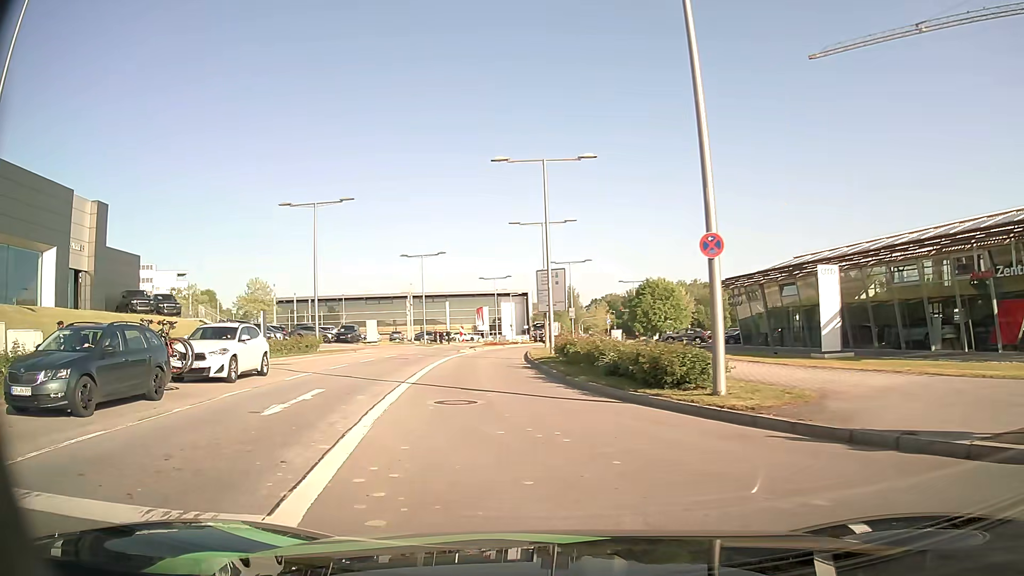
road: secondary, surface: asphalt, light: Day
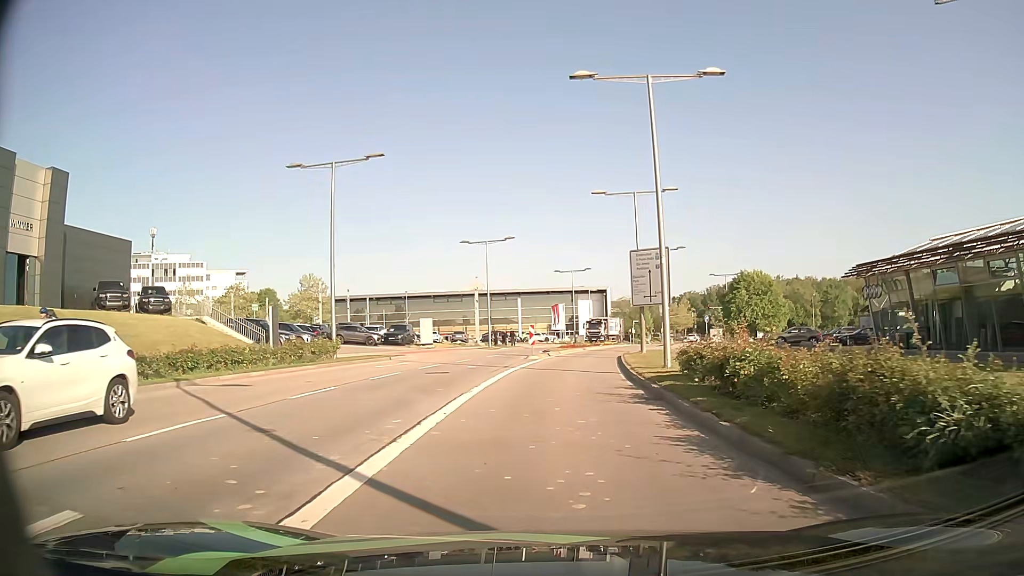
(-1.0, +10.9) m; -6°
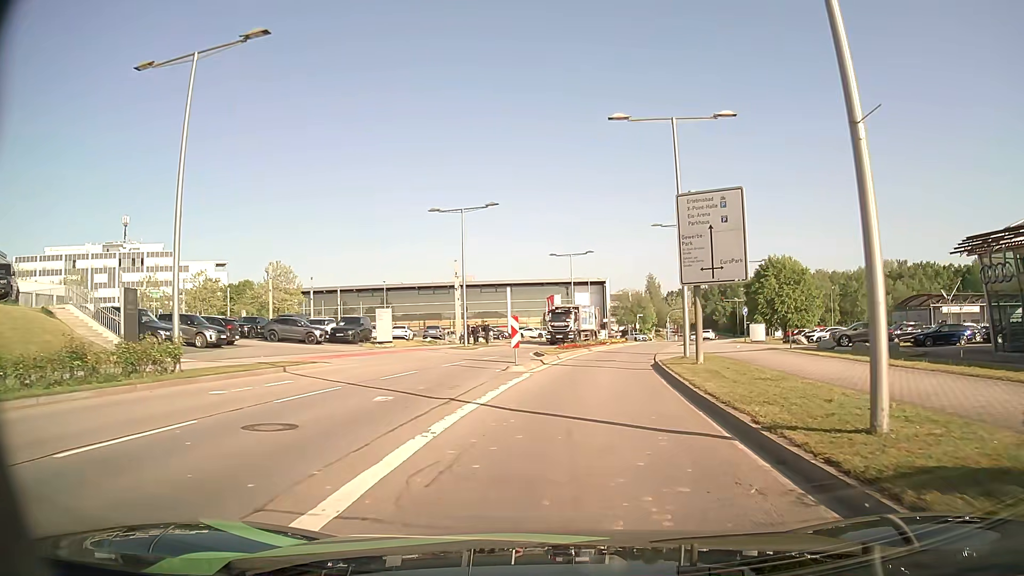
(-0.1, +13.5) m; 0°
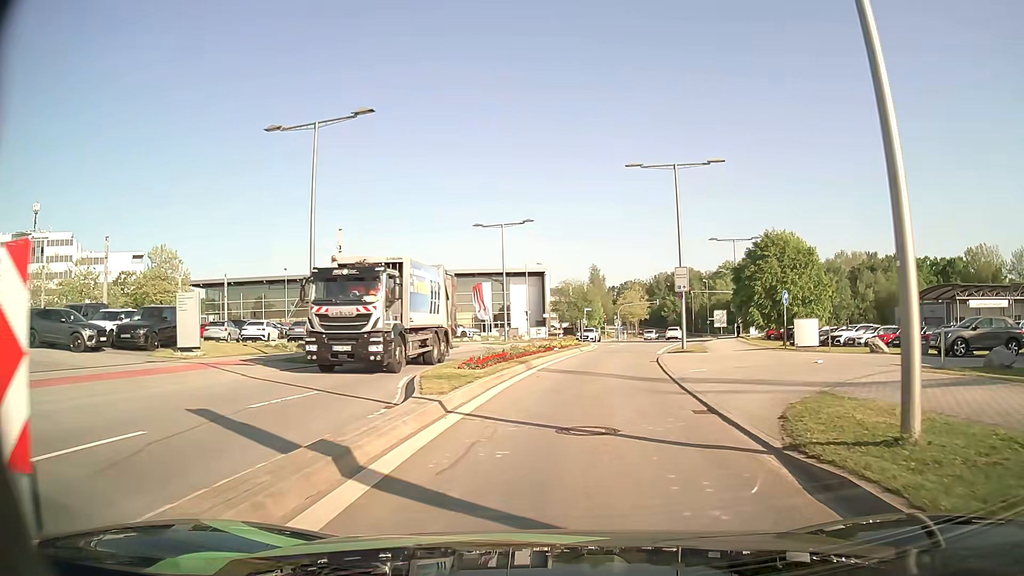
(+1.0, +18.8) m; +6°
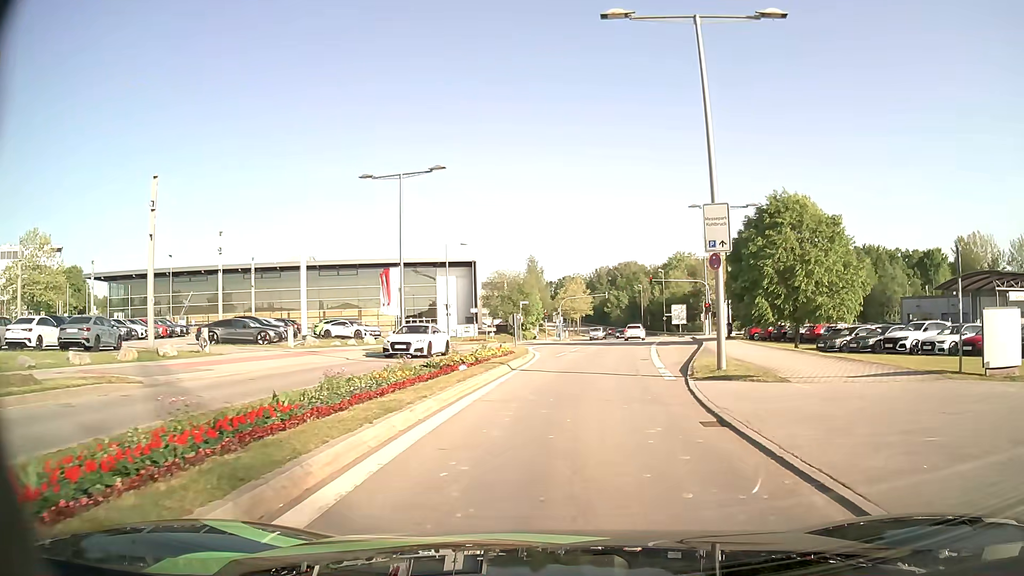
(+0.8, +16.6) m; +6°
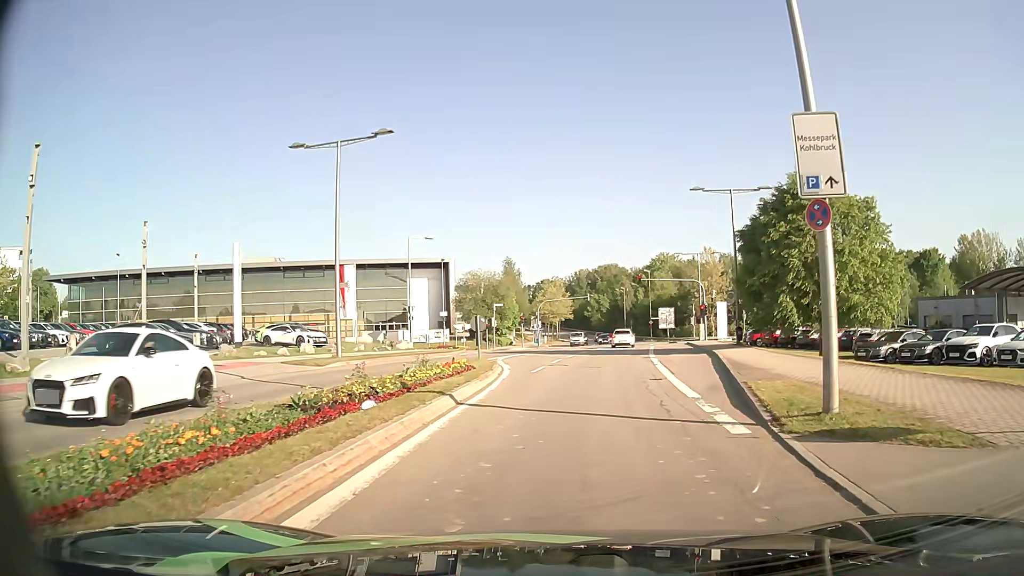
(+0.1, +7.5) m; +2°
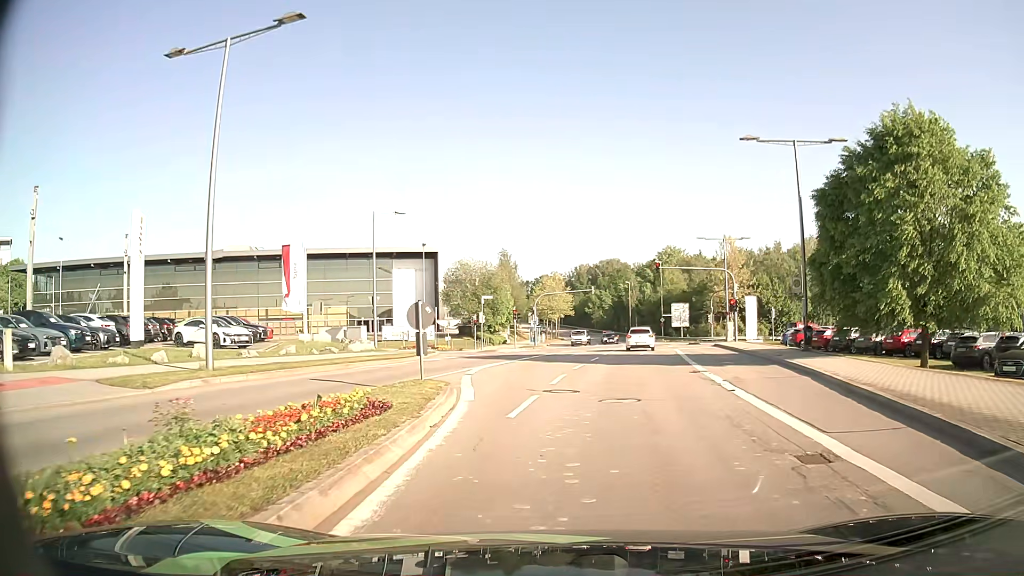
(0.0, +10.9) m; 0°
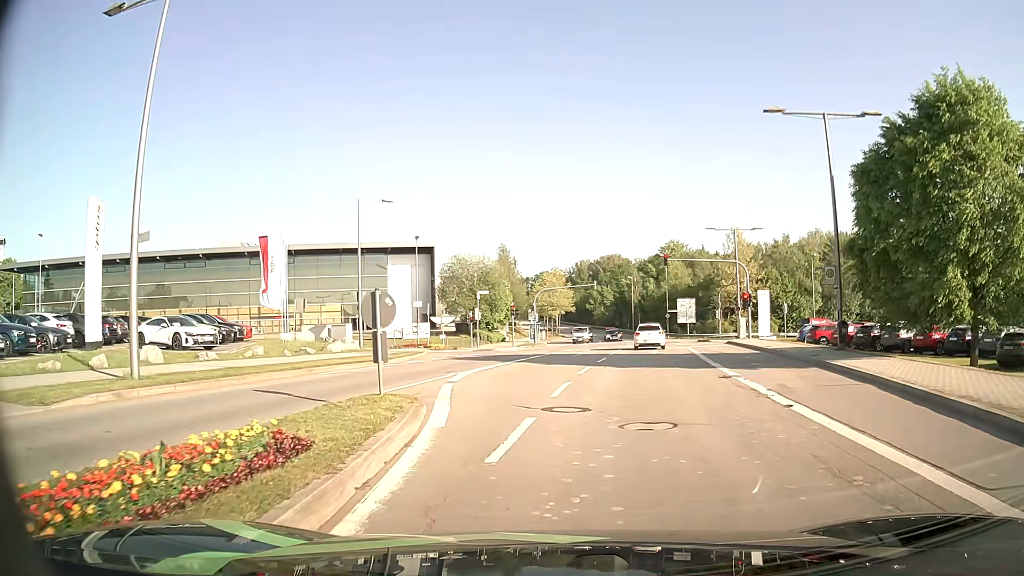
(0.0, +3.5) m; 0°
(0, +10) (0, +20) (0, +30) (+2, +40) (+3, +50) (0, +59) (-9, +59) (-19, +56) (-28, +52) (-37, +49) m
